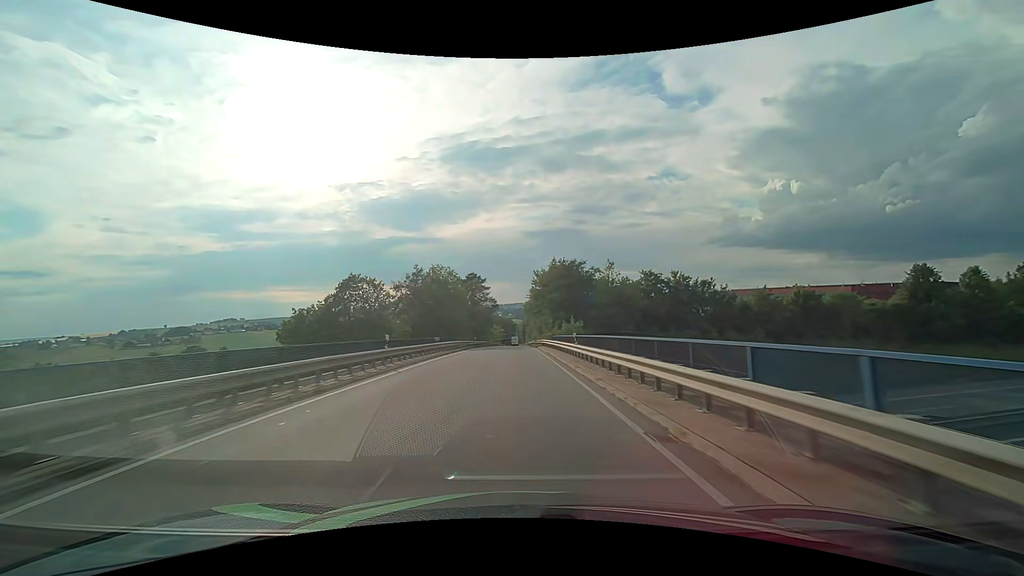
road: tertiary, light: Day
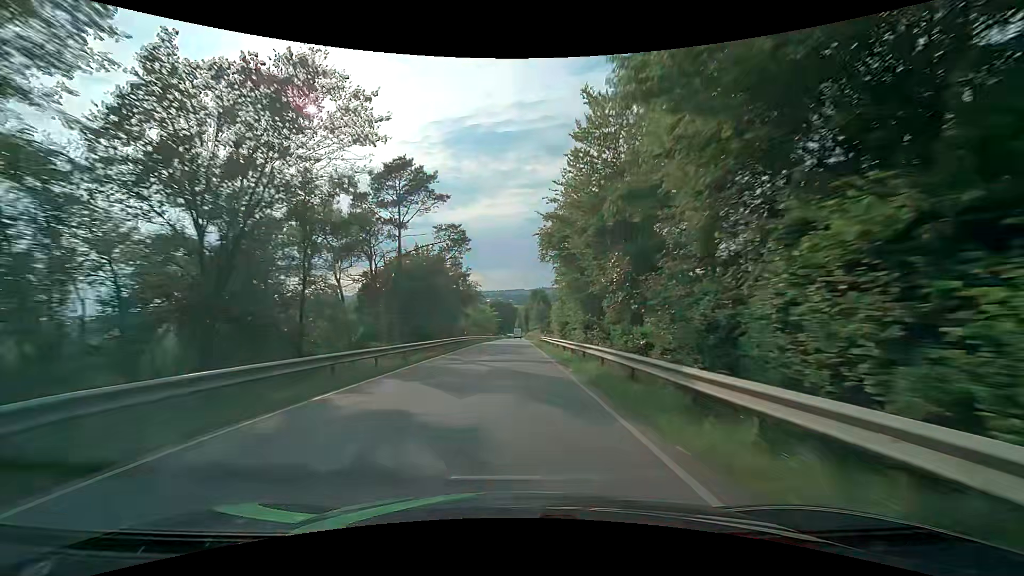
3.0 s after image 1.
(-0.1, +60.2) m; 0°
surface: asphalt
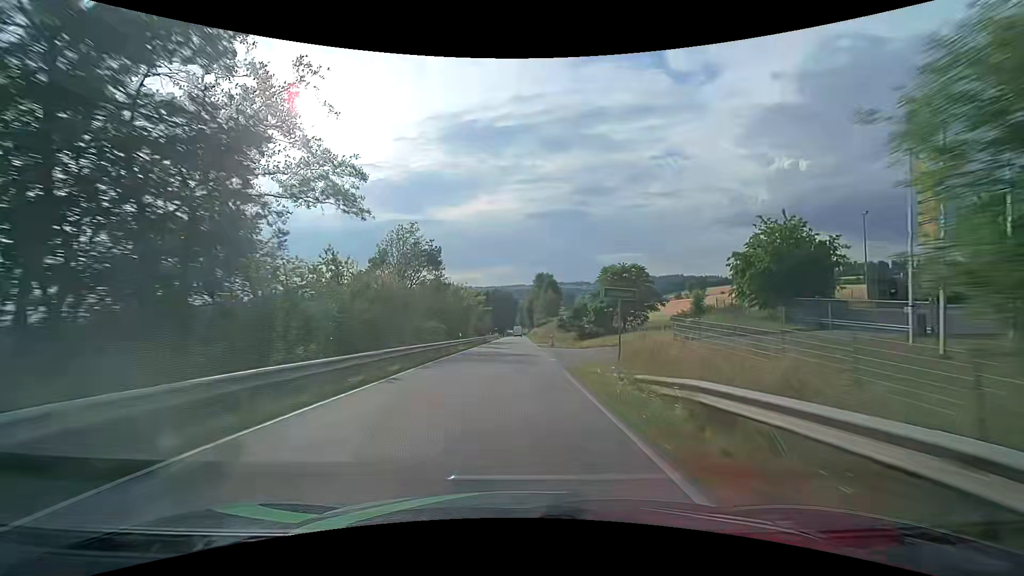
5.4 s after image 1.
(+0.1, +48.8) m; 0°
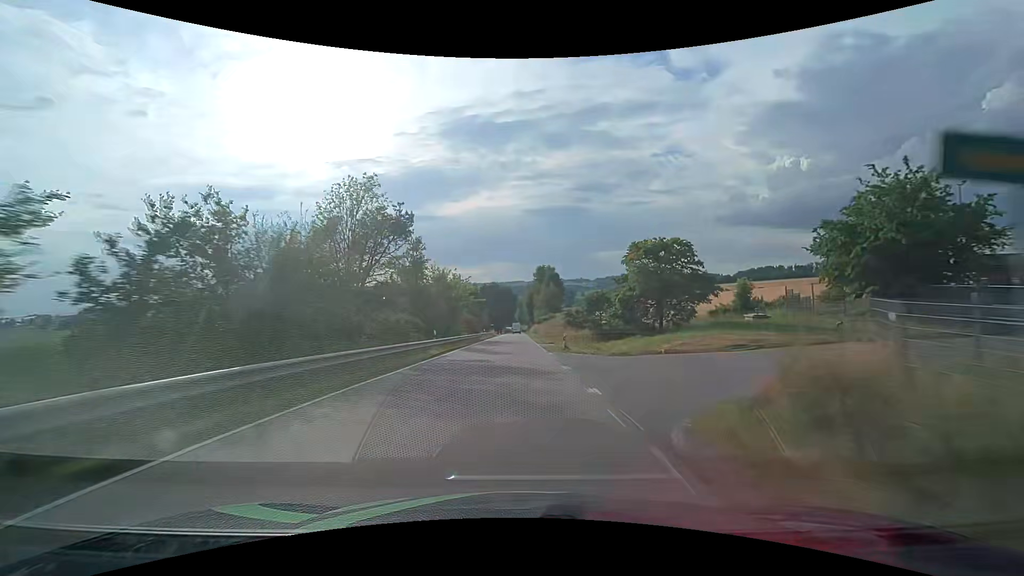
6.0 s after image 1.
(0.0, +12.2) m; 0°
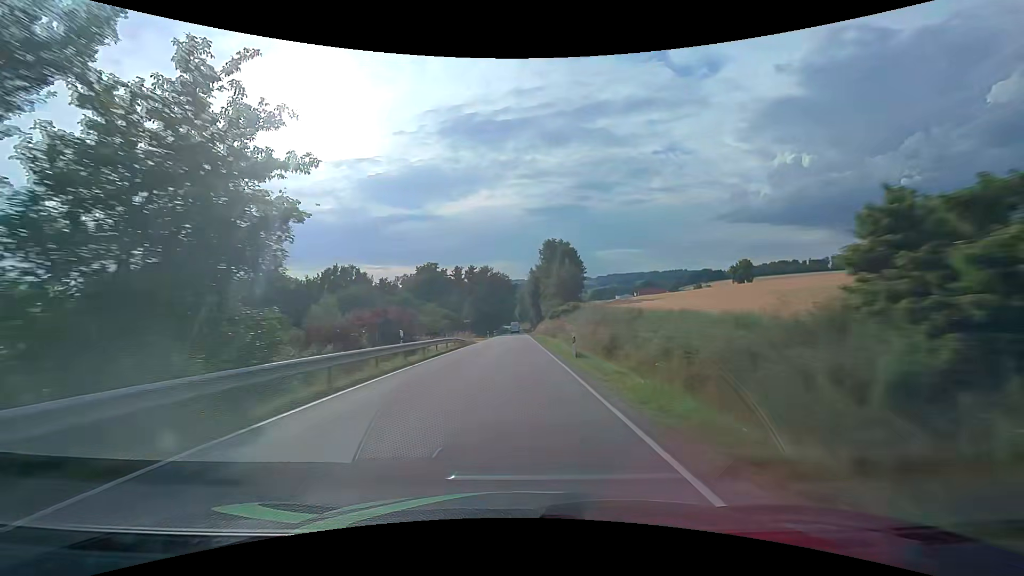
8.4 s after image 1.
(+0.3, +48.8) m; 0°
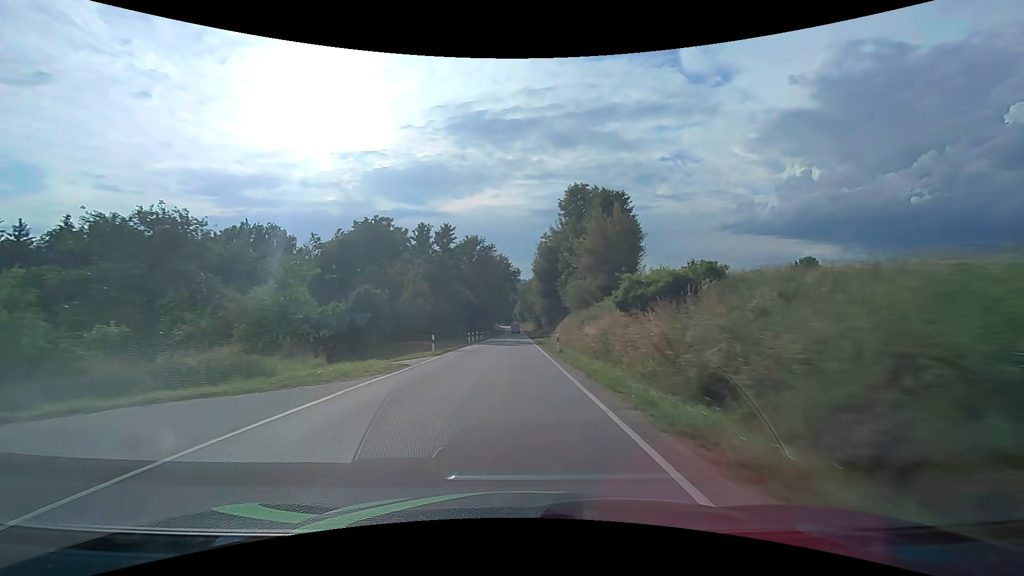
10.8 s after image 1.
(-0.1, +48.6) m; 0°
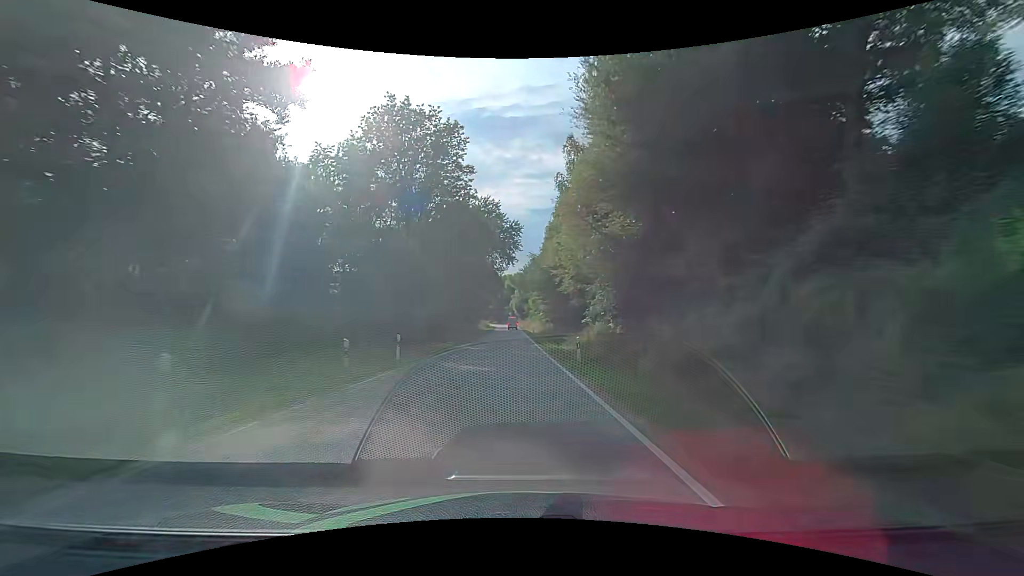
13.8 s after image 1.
(+0.1, +59.6) m; 0°
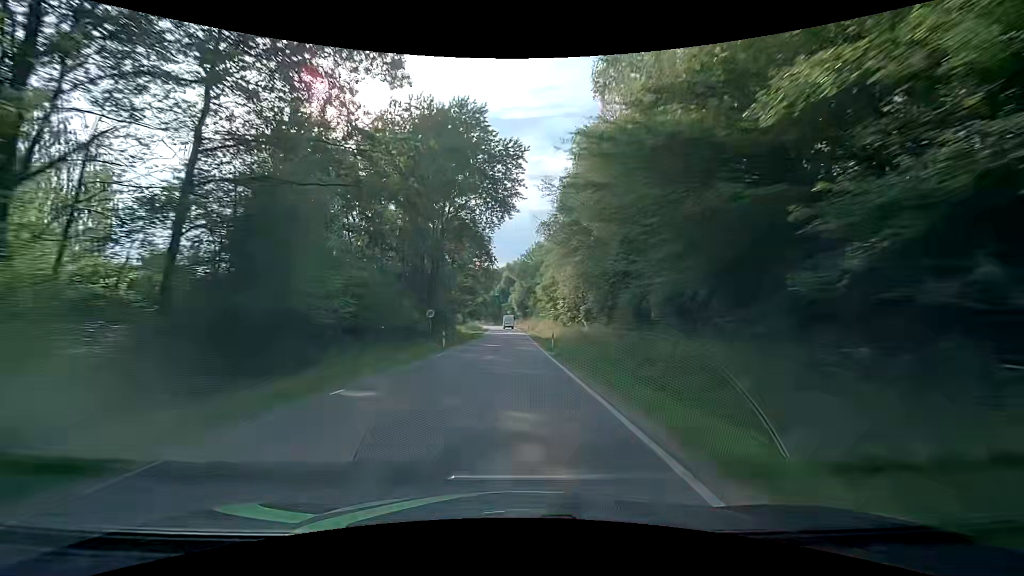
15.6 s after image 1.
(0.0, +34.8) m; 0°
(0, +10) (0, +20) (0, +30) (0, +40) (0, +50) (0, +60) (0, +70) (-1, +80) (-1, +90) (-2, +100) m
